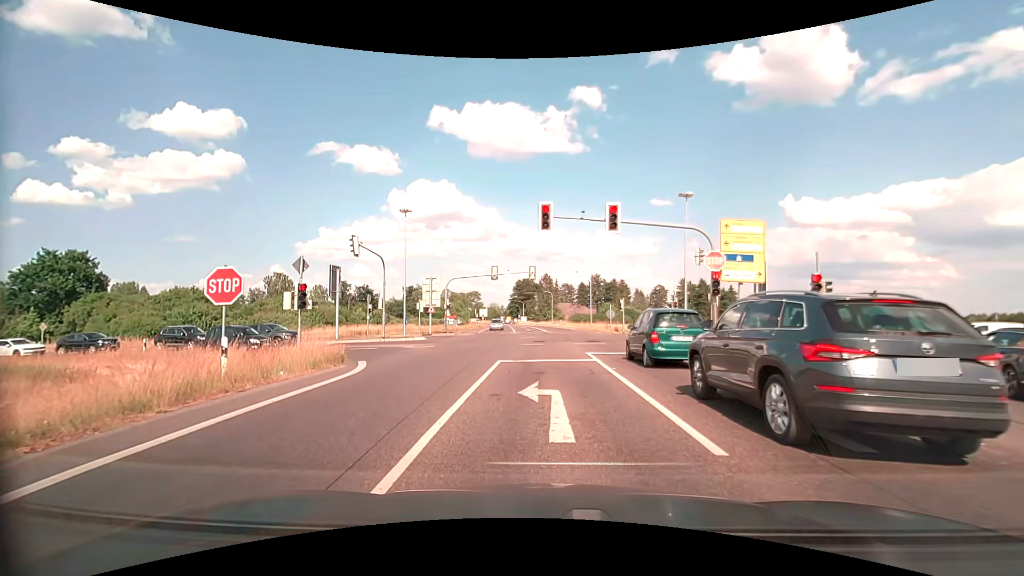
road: secondary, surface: asphalt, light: Day
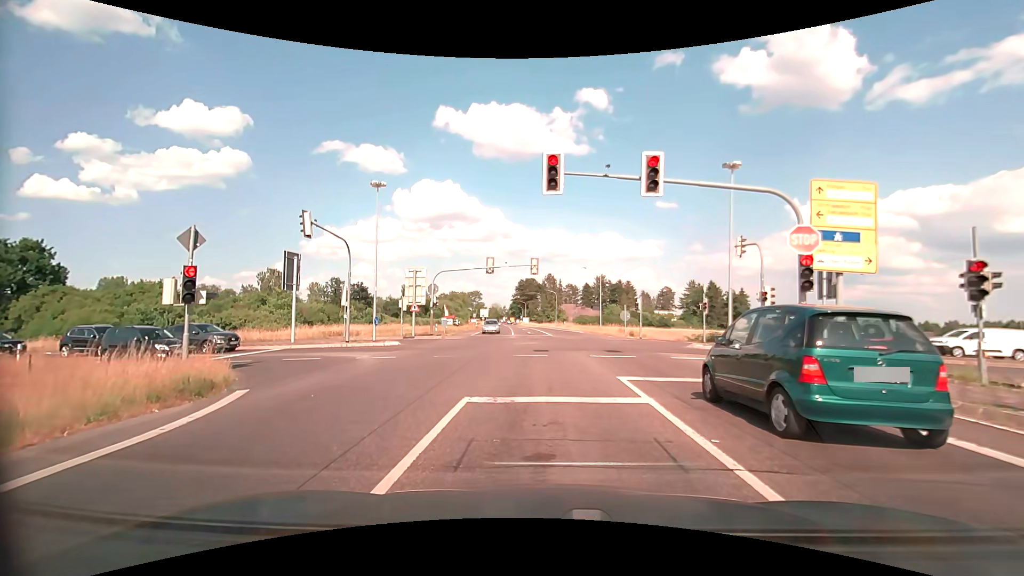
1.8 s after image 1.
(+0.1, +7.2) m; 0°
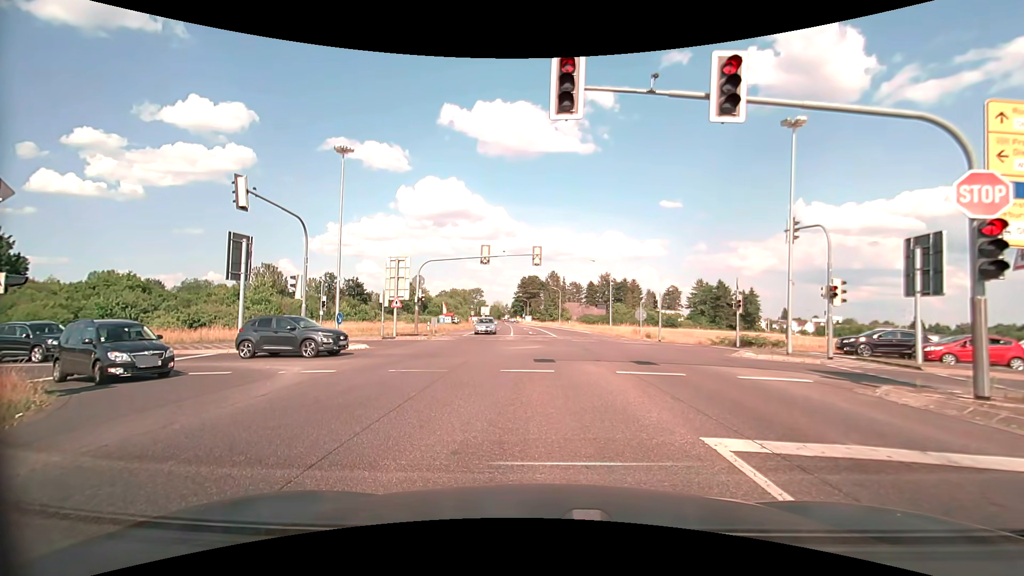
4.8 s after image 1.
(0.0, +5.7) m; 0°
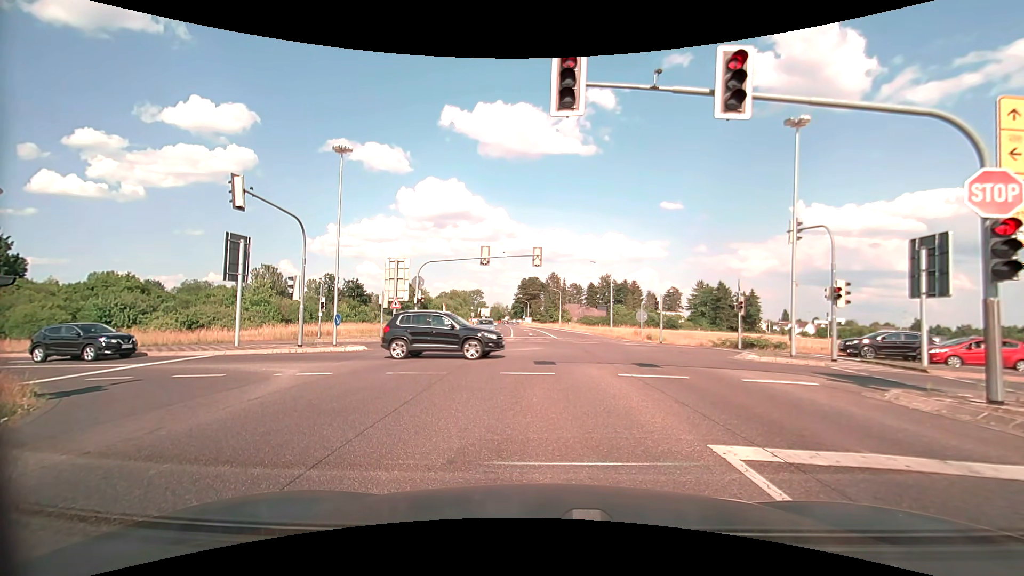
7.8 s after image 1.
(0.0, +0.3) m; 0°
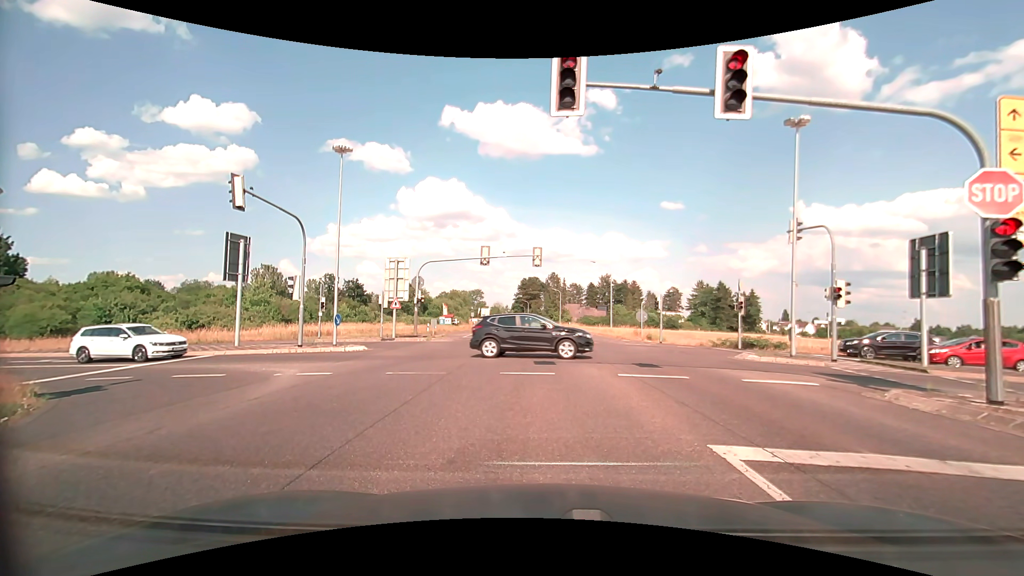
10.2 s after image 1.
(0.0, 0.0) m; 0°
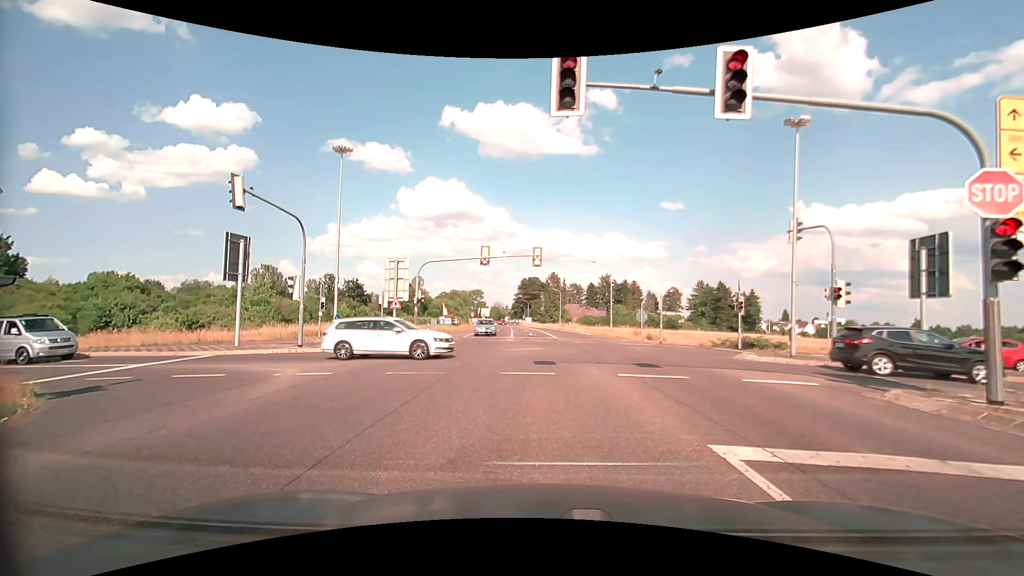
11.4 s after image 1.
(0.0, 0.0) m; 0°
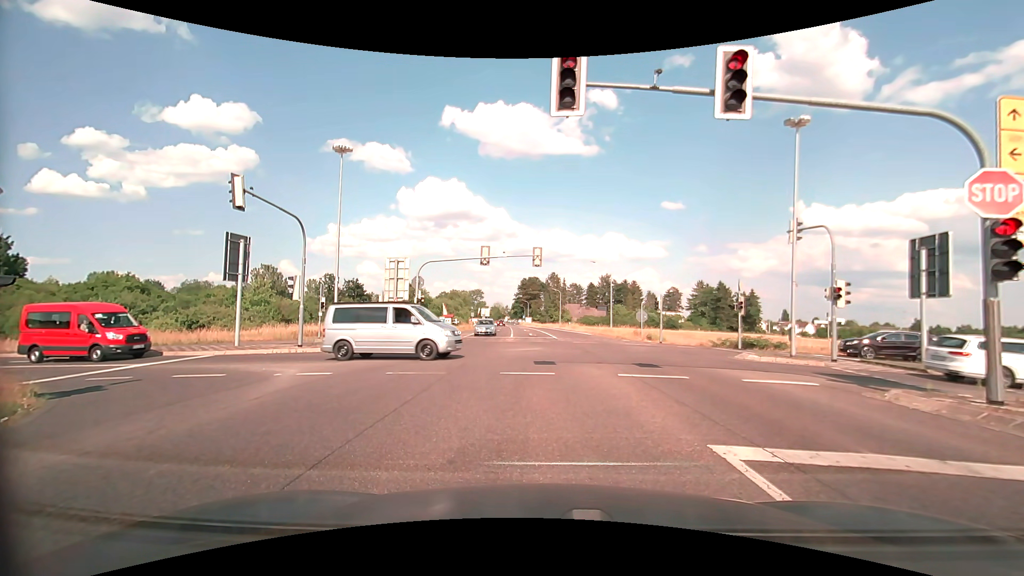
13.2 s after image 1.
(0.0, 0.0) m; 0°
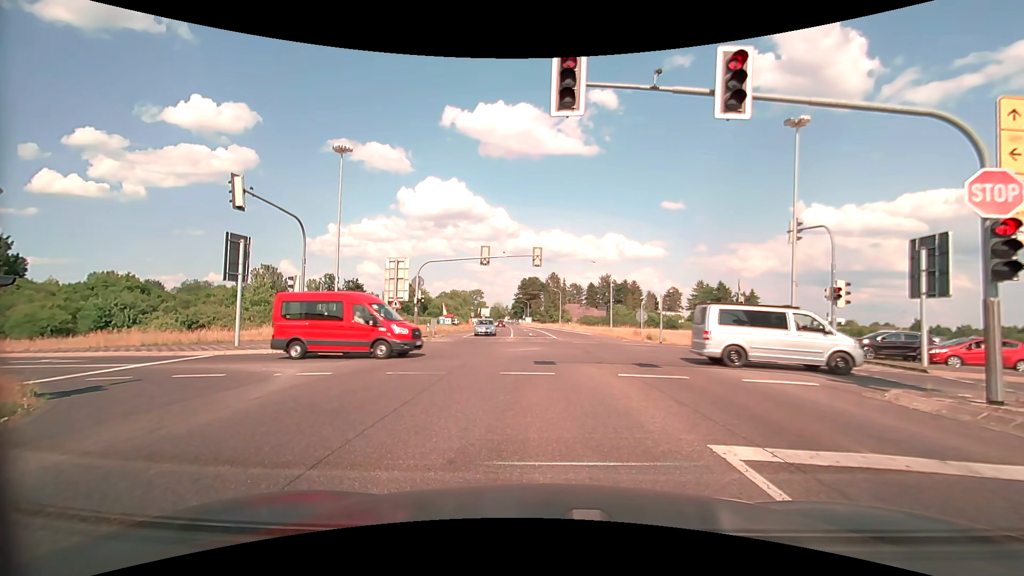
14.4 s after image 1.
(0.0, 0.0) m; 0°
(0, +10) (0, +20) (-5, +29) (-14, +32) (-24, +32) (-34, +31) (-44, +30) (-54, +30) (-64, +30) (-74, +30) m
